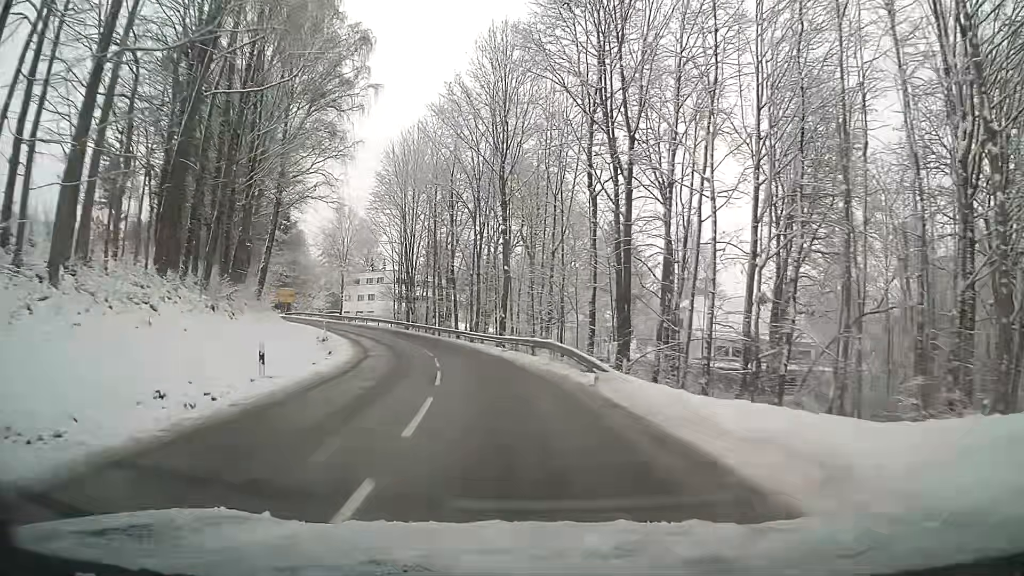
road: tertiary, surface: asphalt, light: Day
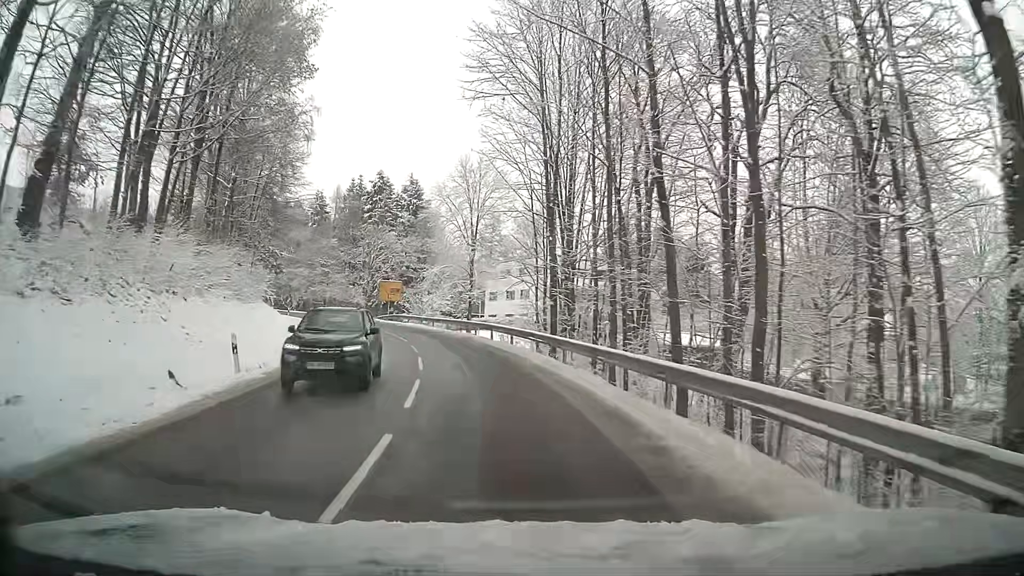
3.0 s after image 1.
(-4.9, +35.1) m; -16°
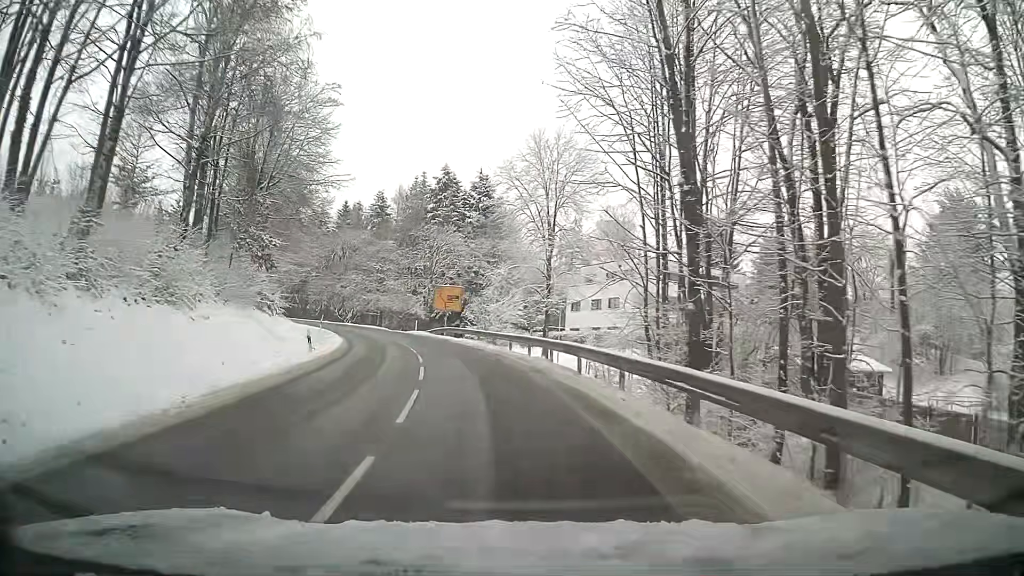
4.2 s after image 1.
(-0.8, +13.5) m; -7°
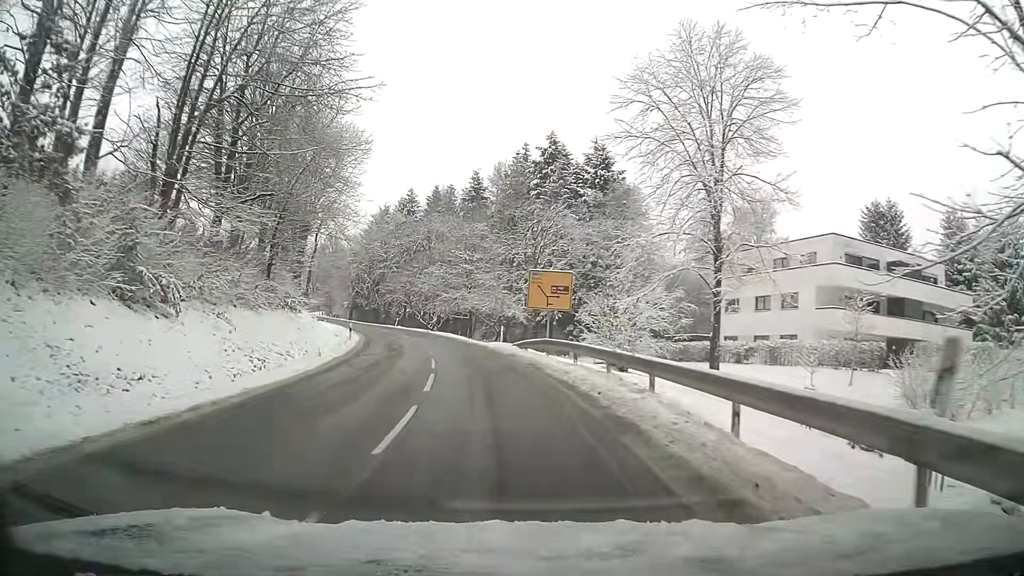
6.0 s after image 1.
(-1.9, +20.8) m; -10°
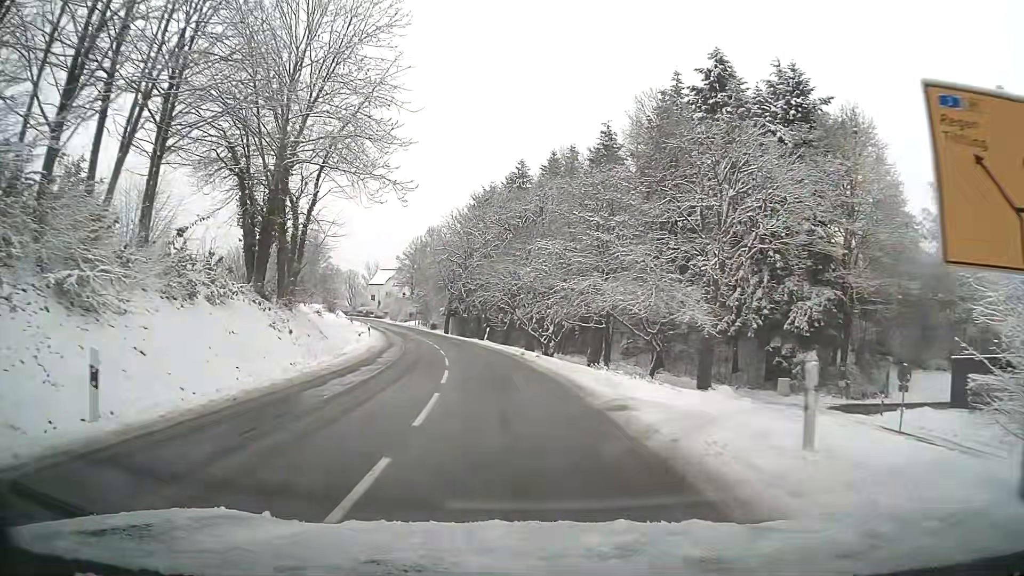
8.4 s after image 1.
(-2.7, +29.2) m; -10°
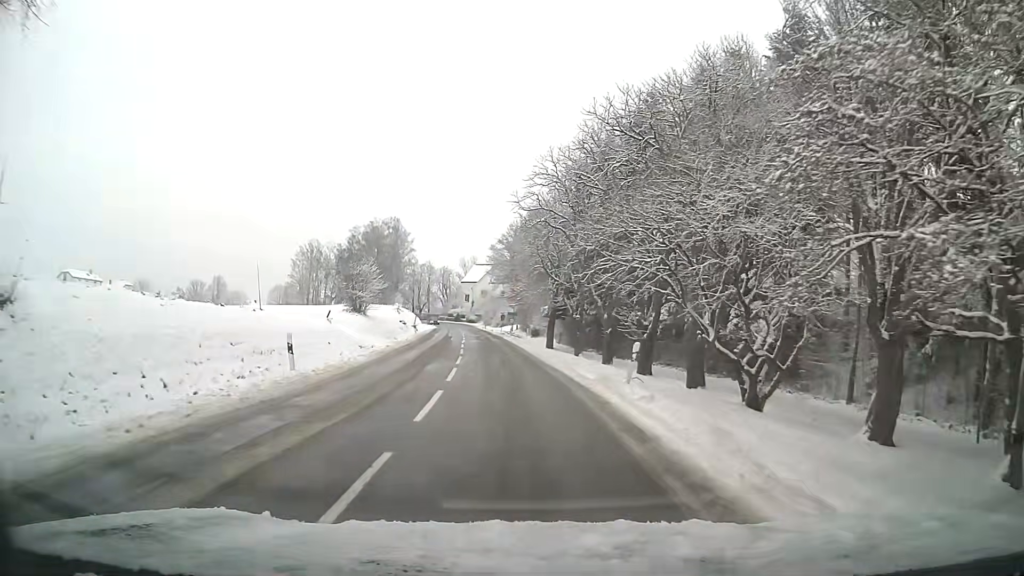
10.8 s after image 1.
(-2.7, +30.9) m; -10°
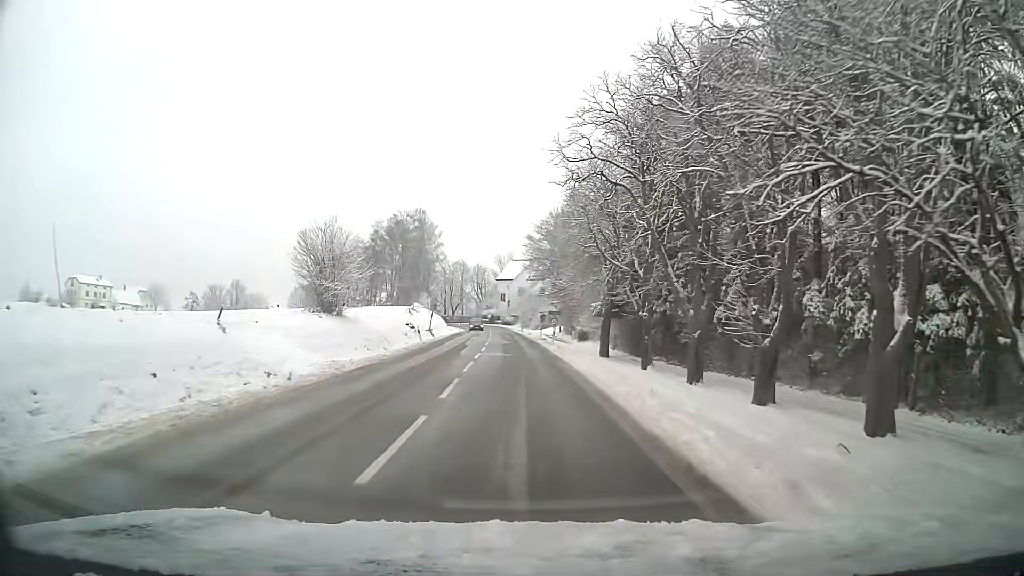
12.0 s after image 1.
(-0.4, +16.1) m; -2°
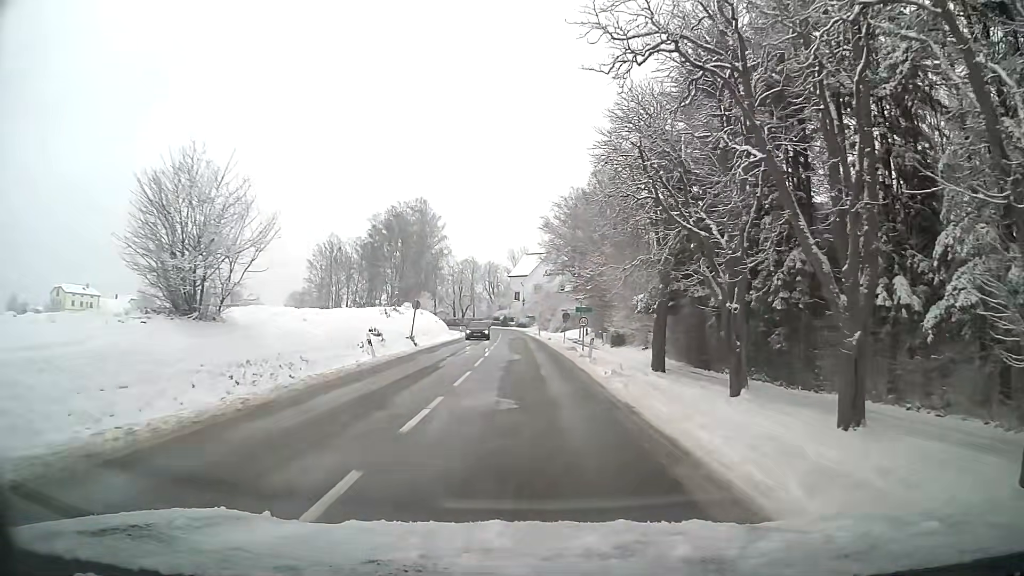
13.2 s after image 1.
(-0.2, +16.1) m; -1°
(0, +10) (0, +20) (-1, +30) (-1, +40) (-1, +50) (-1, +60) (-2, +70) (-3, +80) (-4, +90) (-6, +100) m
